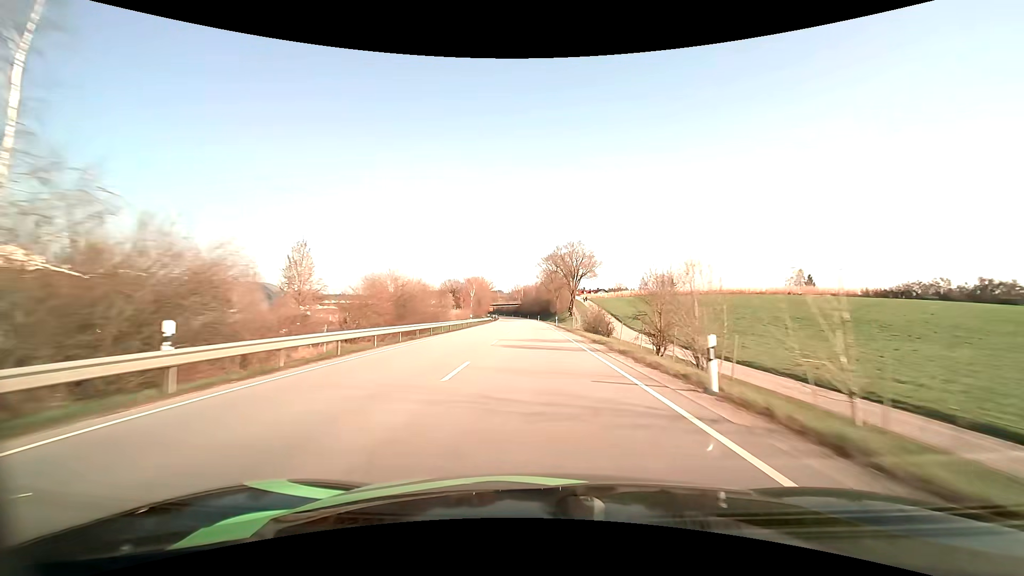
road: primary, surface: asphalt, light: Day
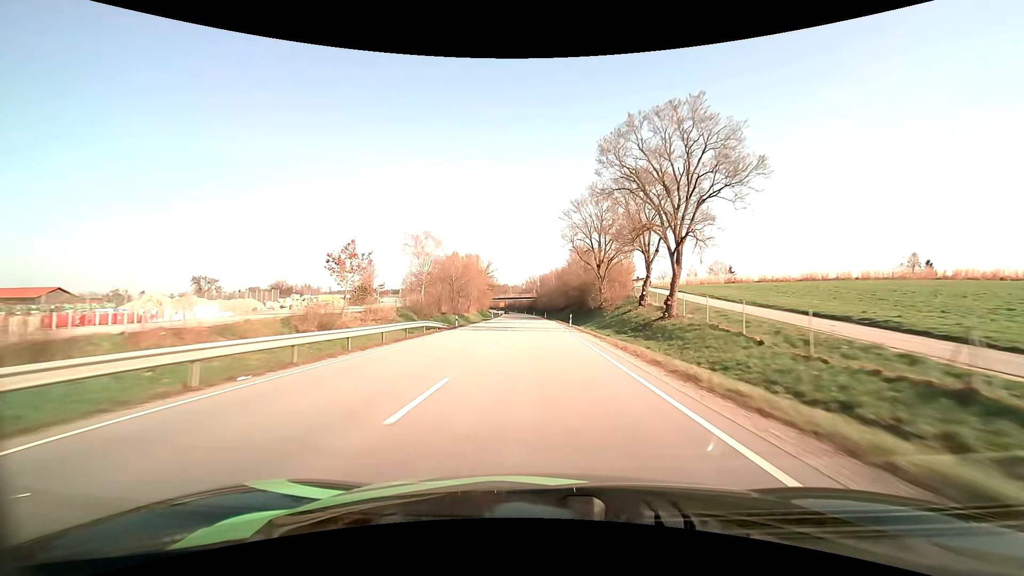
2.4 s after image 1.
(-1.1, +64.1) m; -2°
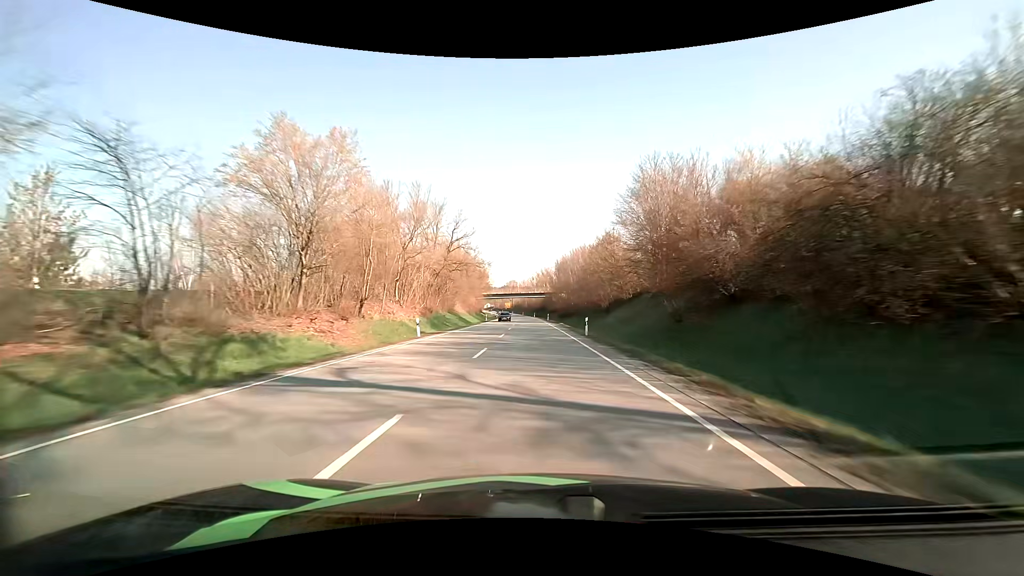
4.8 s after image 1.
(-0.7, +63.4) m; -1°
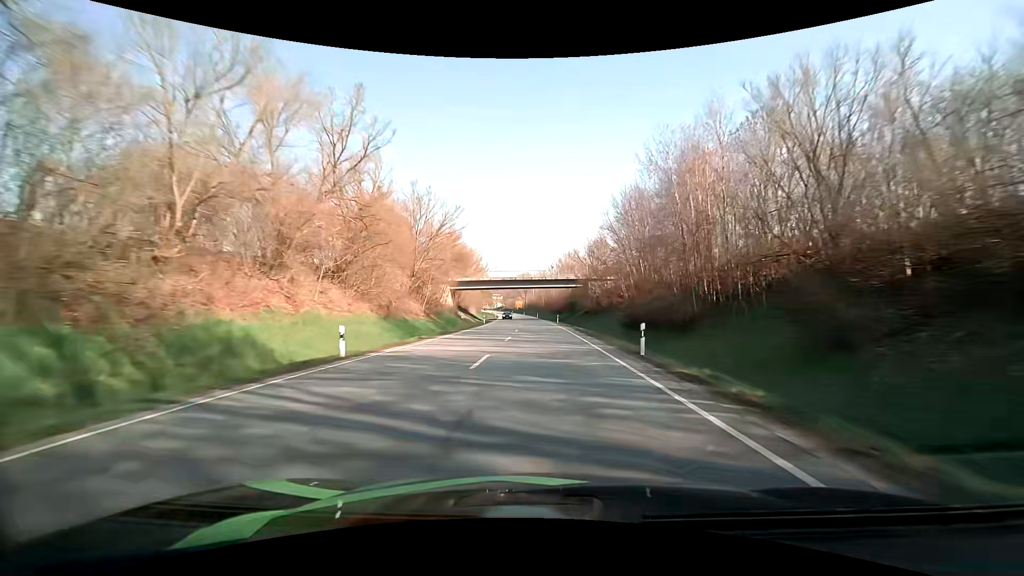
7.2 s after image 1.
(-1.5, +62.8) m; -2°
(0, +10) (0, +20) (0, +30) (0, +40) (-1, +50) (-1, +60) (-1, +70) (-2, +80) (-2, +90) (-3, +100) m
